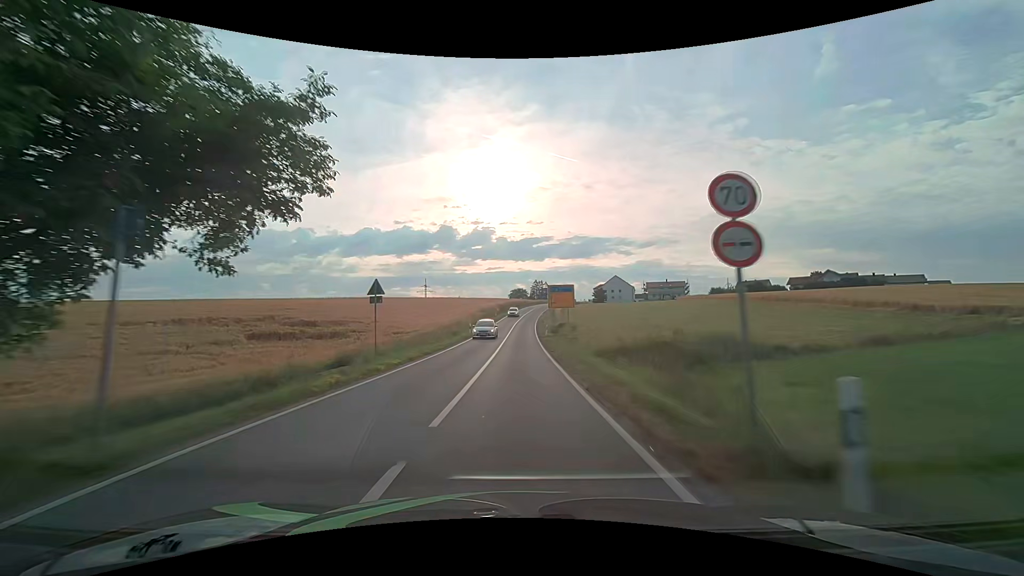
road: secondary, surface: asphalt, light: Day
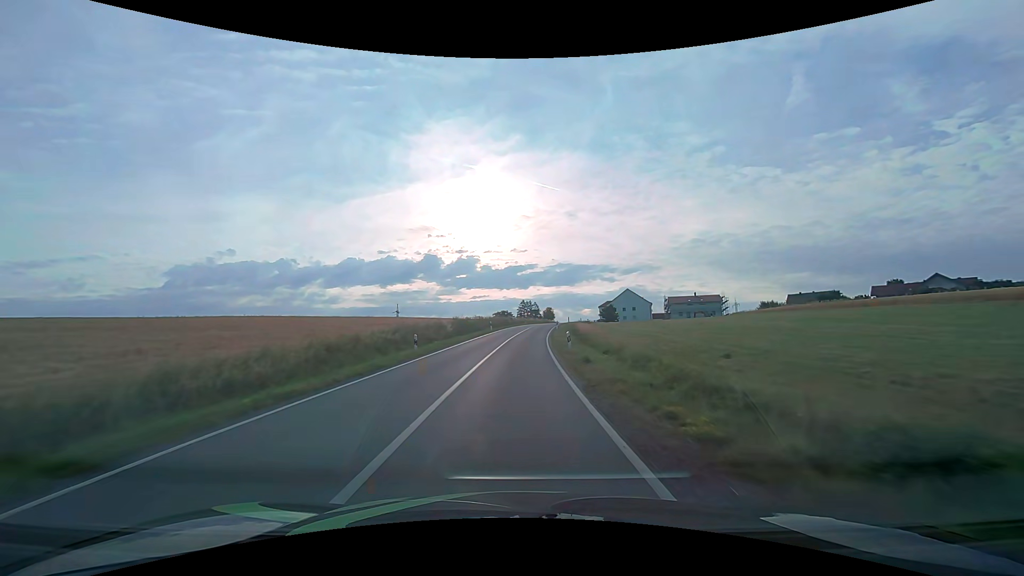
(+0.6, +52.8) m; +2°
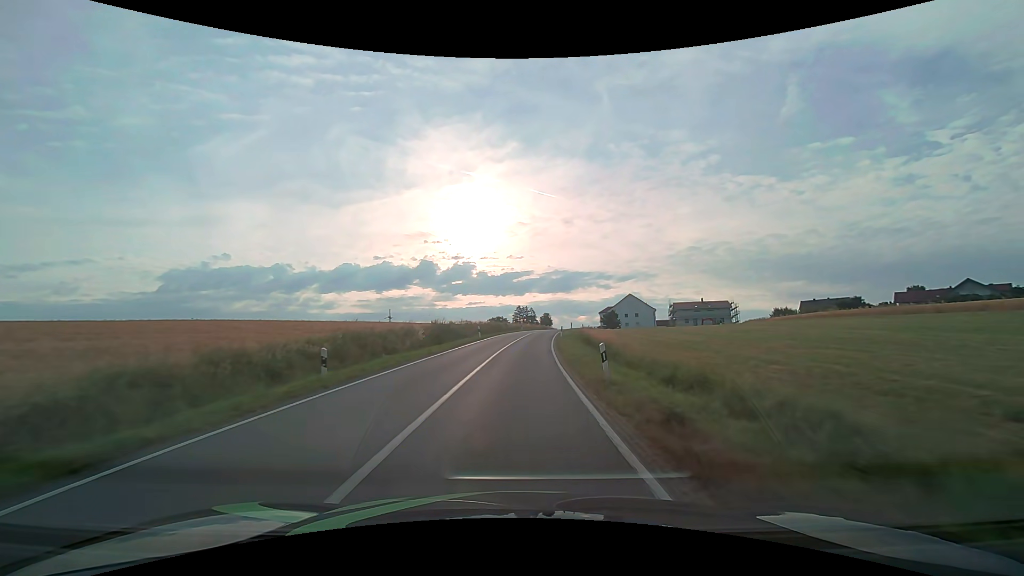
(0.0, +10.4) m; 0°
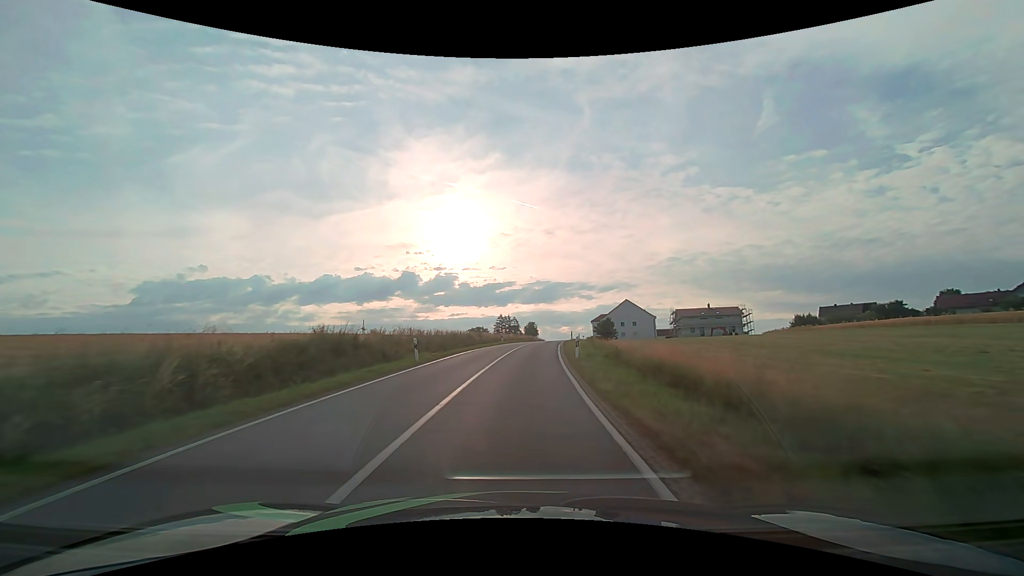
(+0.3, +20.7) m; +2°
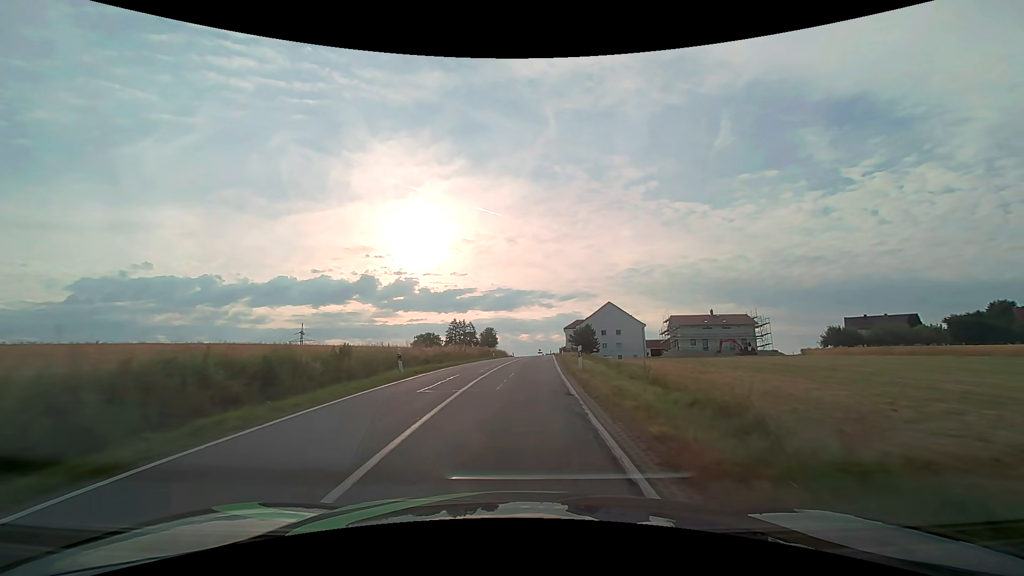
(+1.2, +31.1) m; +4°
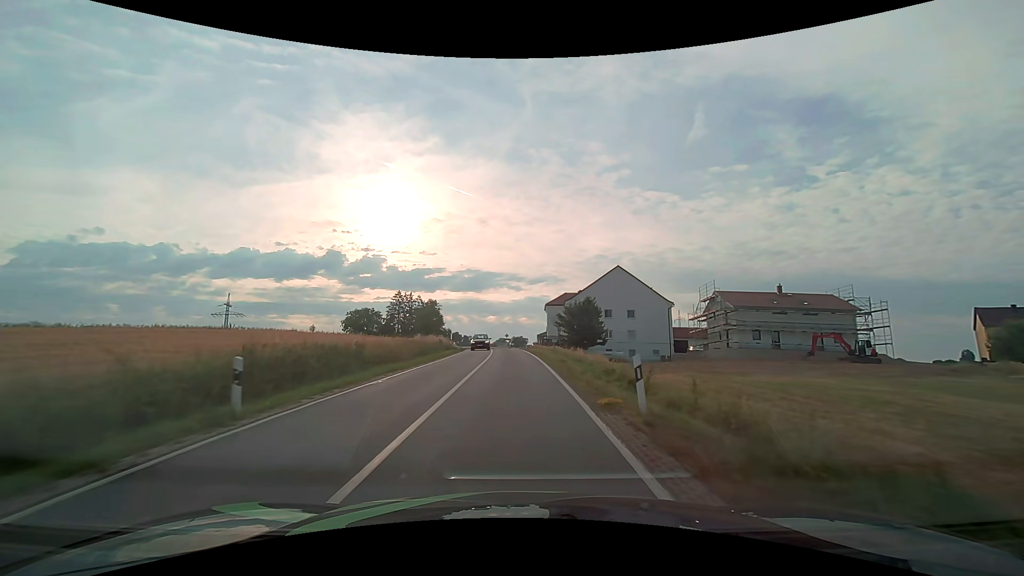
(+1.7, +42.4) m; +4°
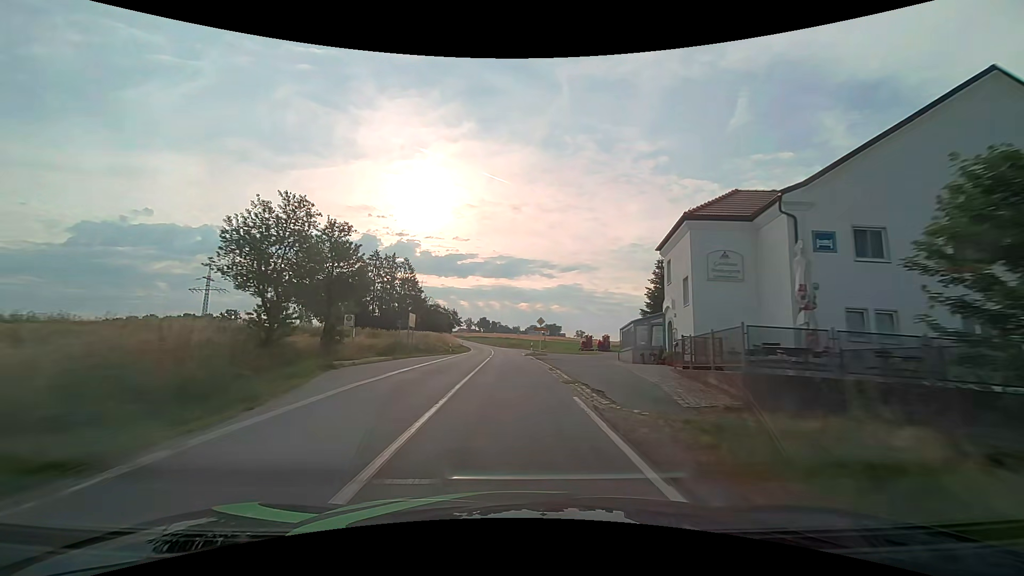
(-1.4, +54.0) m; -4°
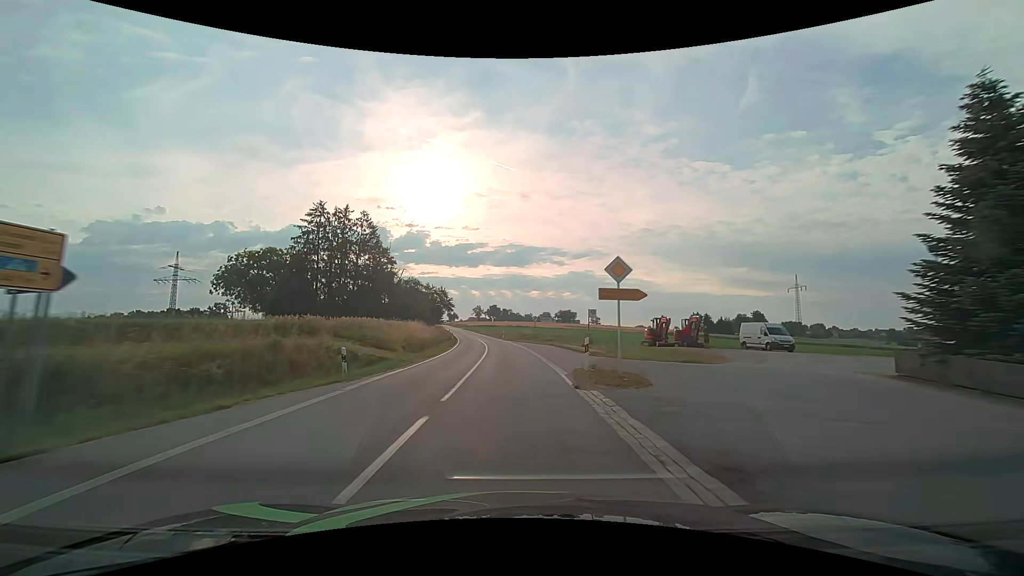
(-0.4, +32.7) m; -1°
(0, +10) (0, +20) (-1, +30) (-1, +40) (-2, +50) (-3, +60) (-4, +70) (-5, +80) (-7, +90) (-9, +99) m
